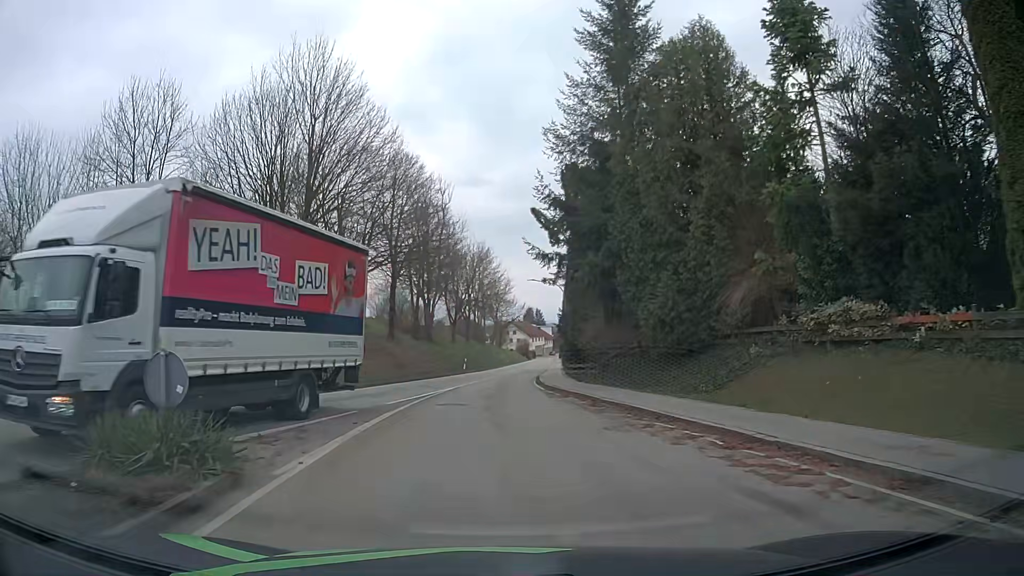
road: tertiary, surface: asphalt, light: Day
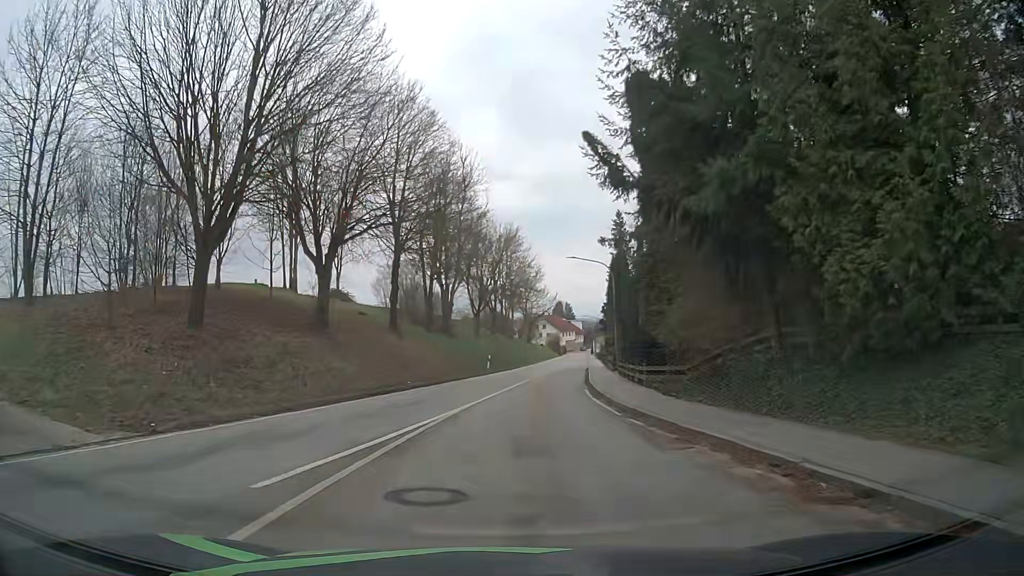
(-0.4, +11.1) m; -3°
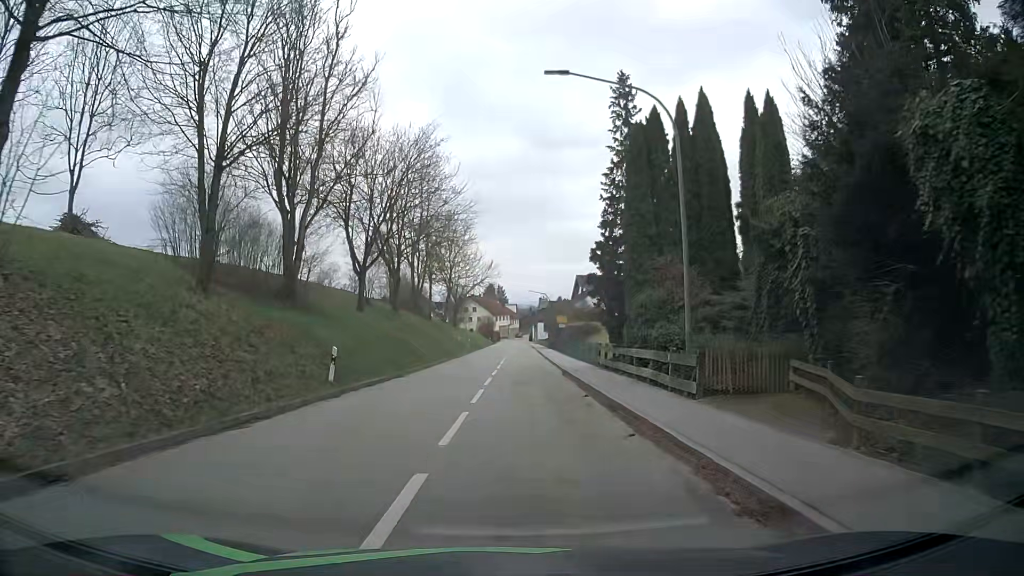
(+1.2, +29.0) m; +6°
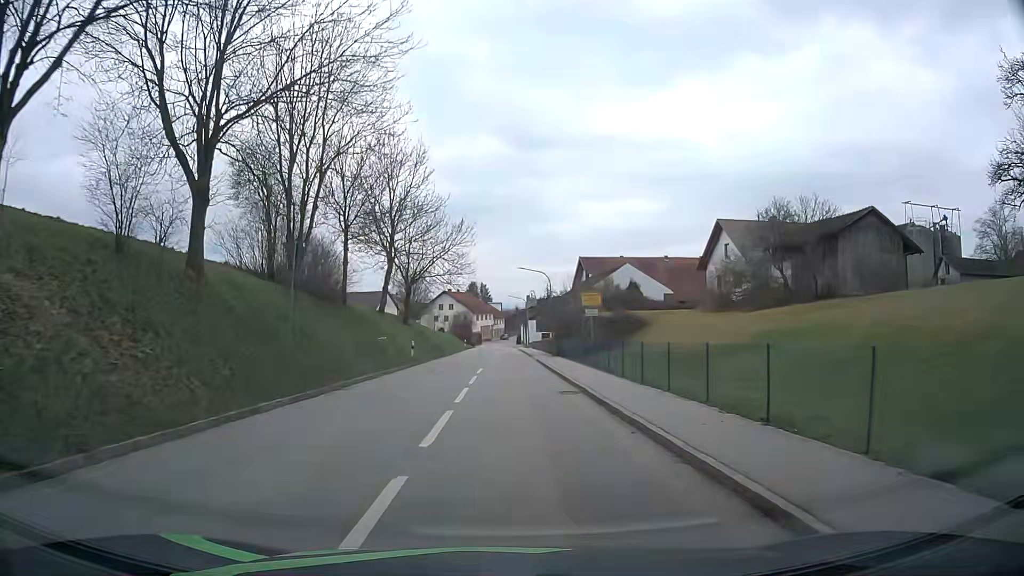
(+0.4, +30.7) m; +1°
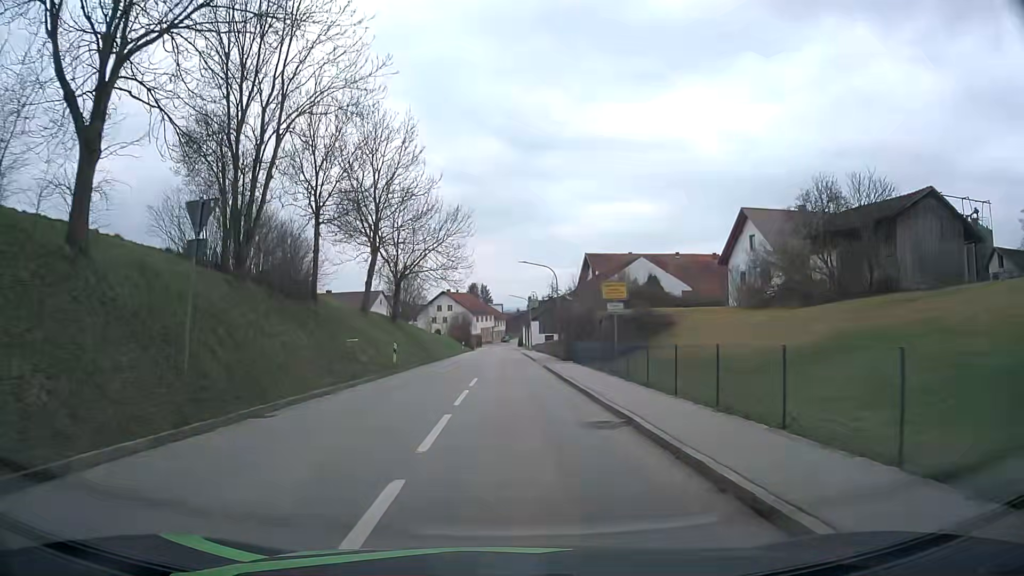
(-0.1, +6.2) m; -1°
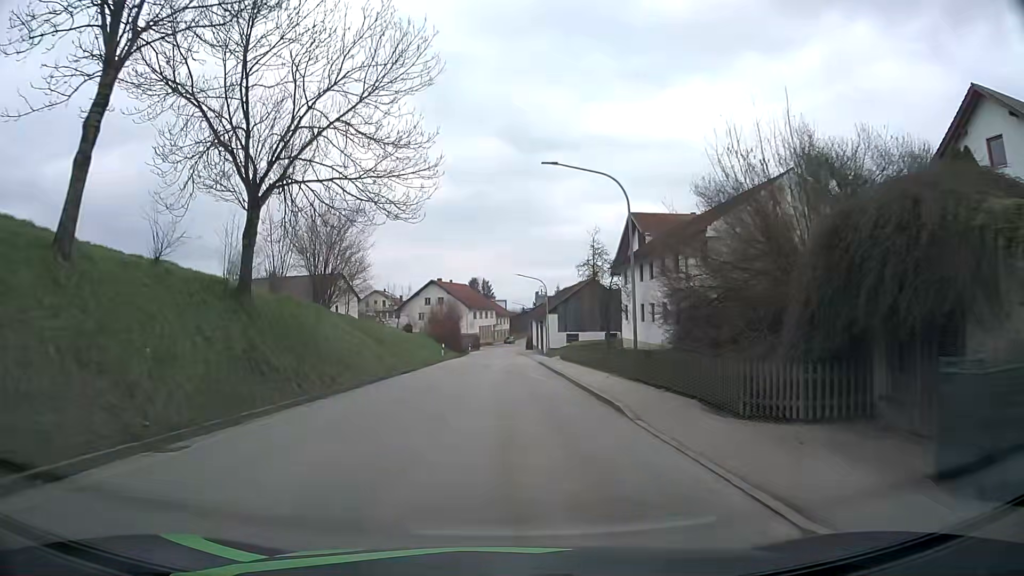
(0.0, +30.3) m; 0°
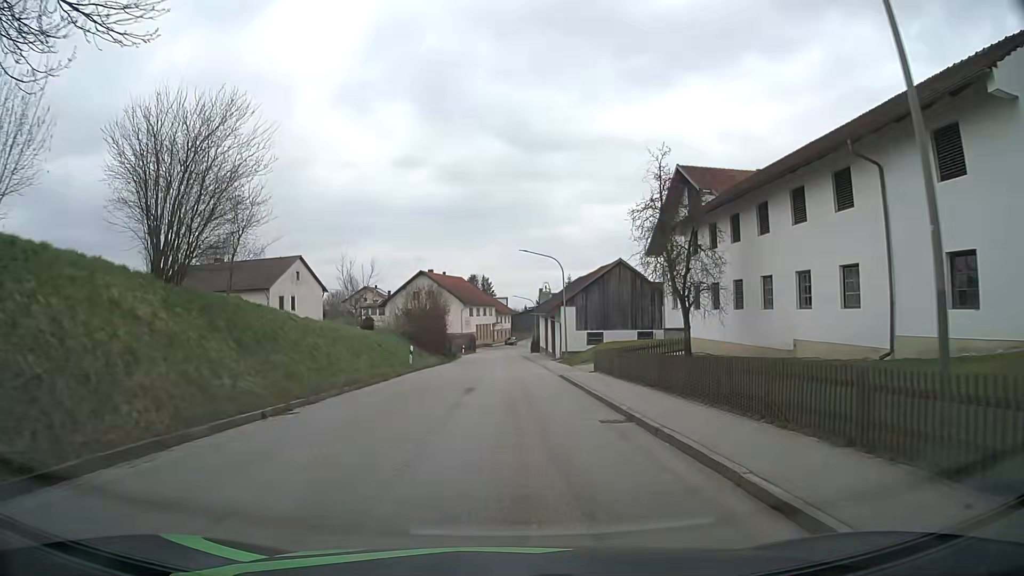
(+0.1, +17.4) m; +1°
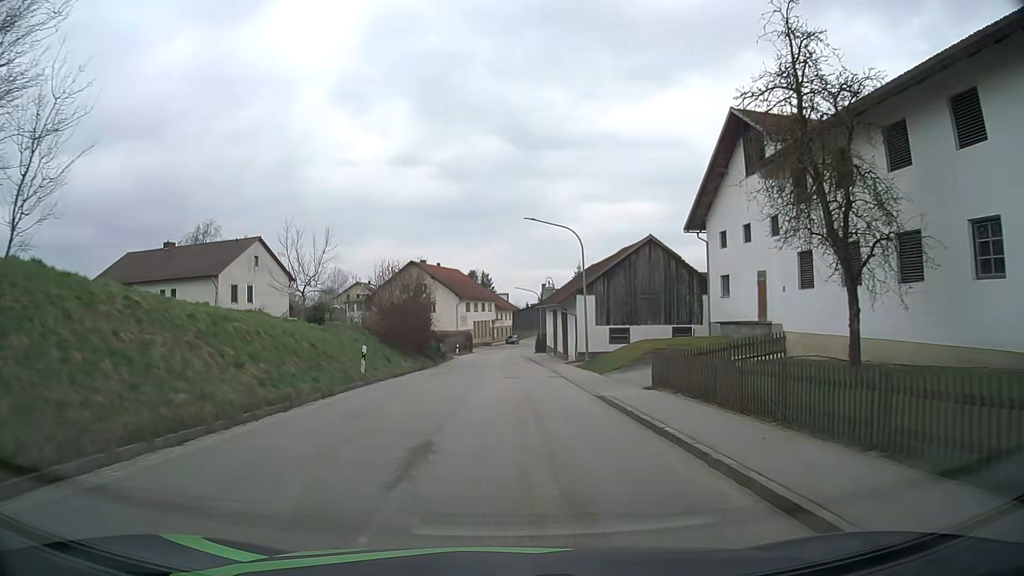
(-0.2, +11.4) m; -1°
(0, +10) (0, +20) (0, +30) (+1, +40) (0, +50) (0, +60) (0, +70) (+1, +80) (+2, +90) (+3, +100) m
